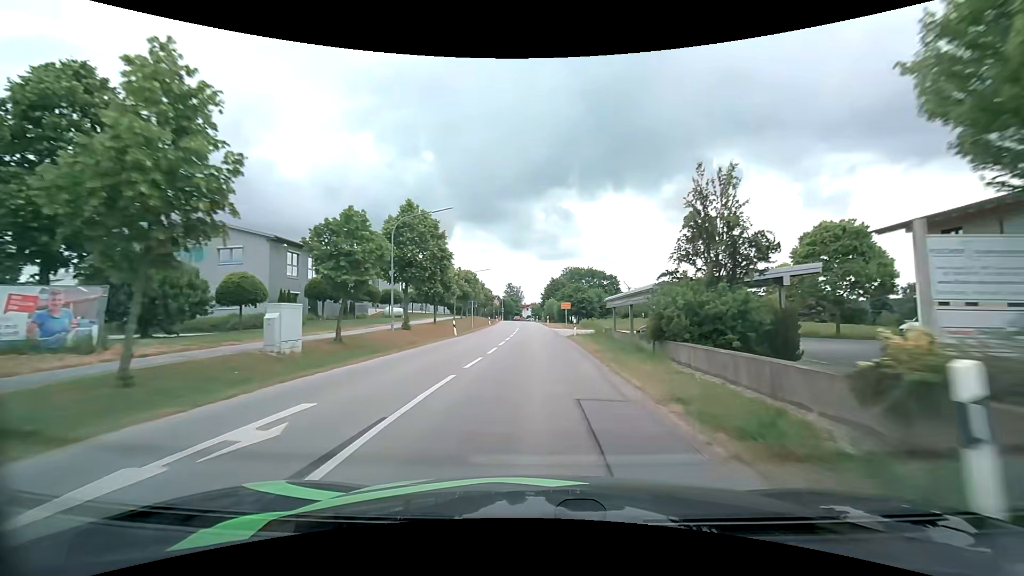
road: secondary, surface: asphalt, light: Day
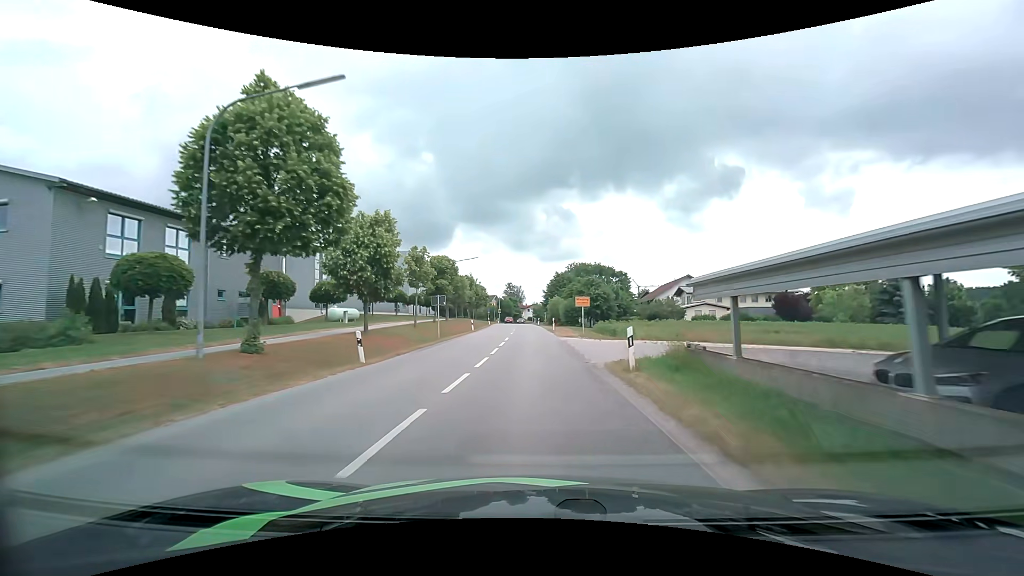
(+0.1, +17.4) m; 0°
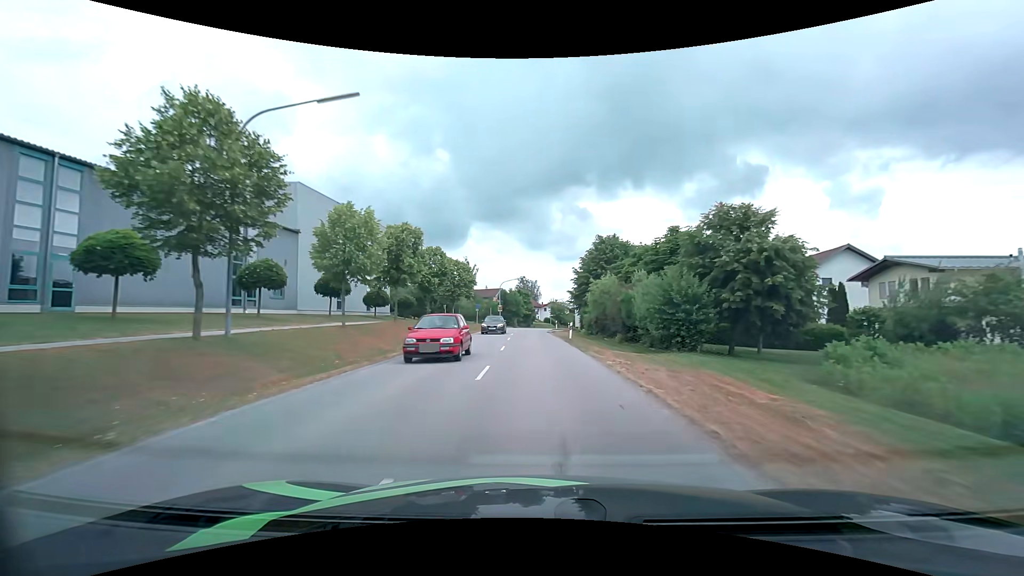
(-0.8, +43.9) m; -2°
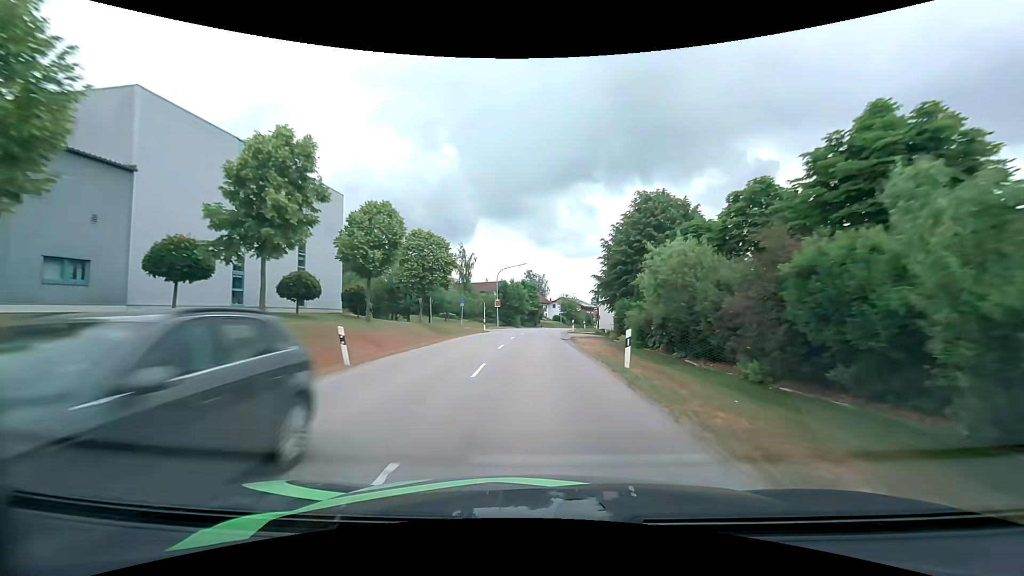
(-0.1, +17.6) m; -1°
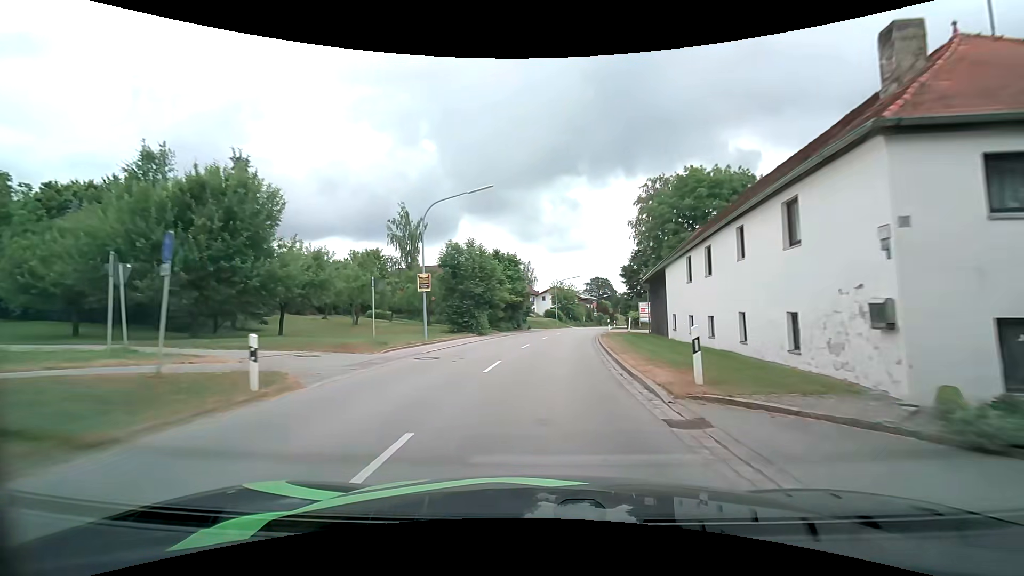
(0.0, +34.6) m; +1°
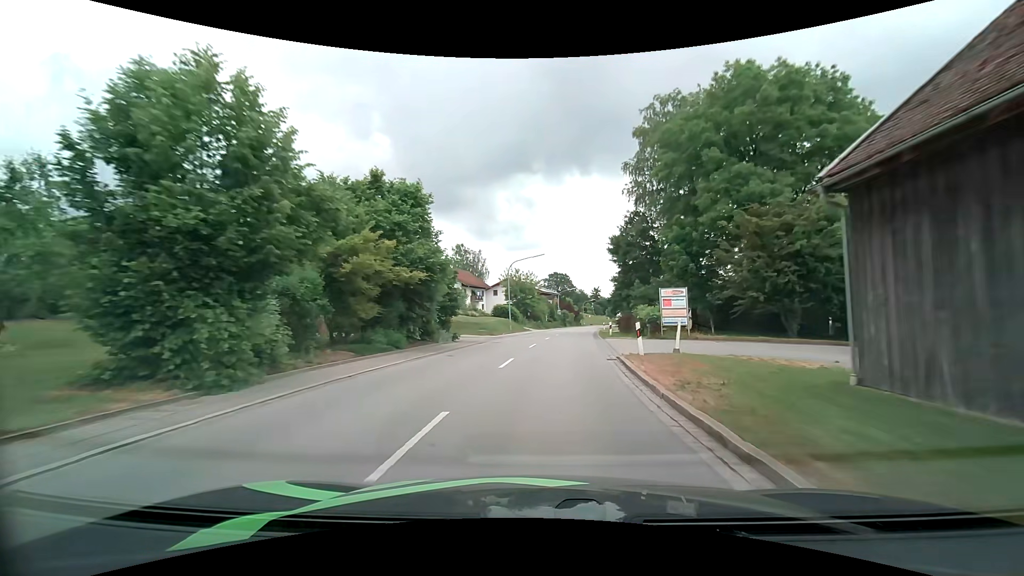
(+1.1, +25.4) m; +5°
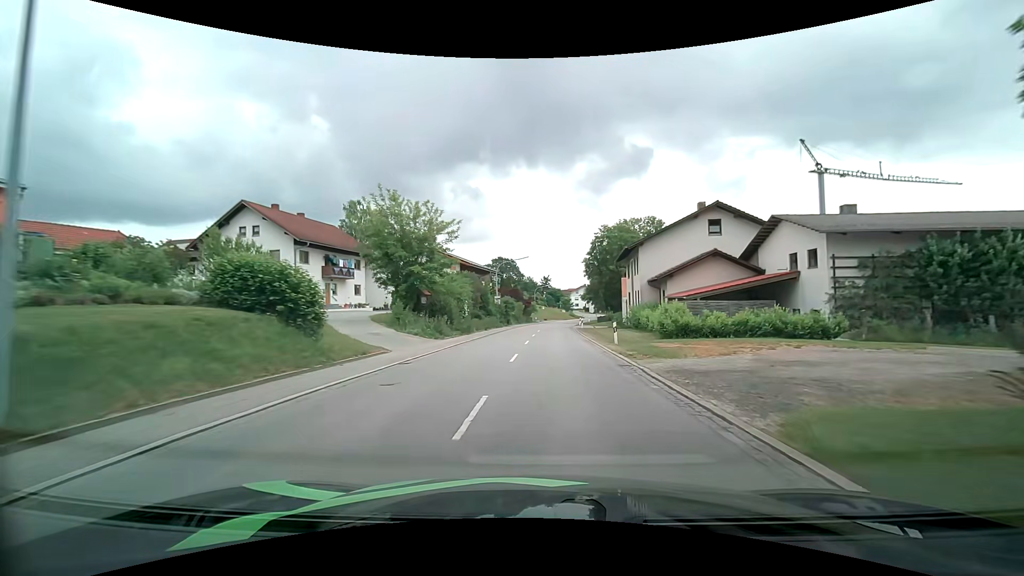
(+2.4, +43.6) m; +6°
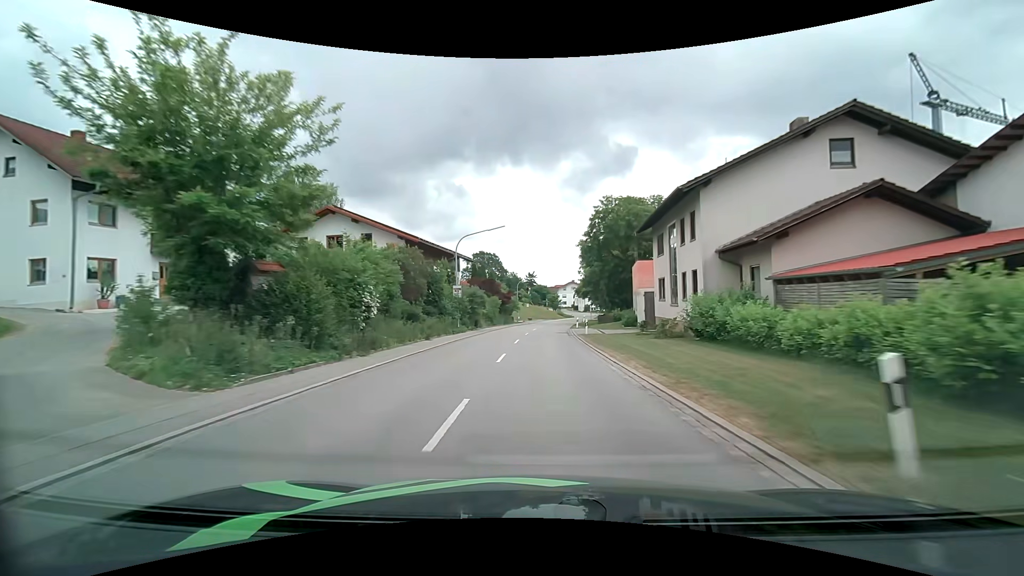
(+0.3, +18.4) m; +2°
(0, +10) (0, +20) (0, +30) (0, +40) (+1, +50) (+2, +60) (+3, +70) (+4, +80) (+6, +90) (+8, +99) m
